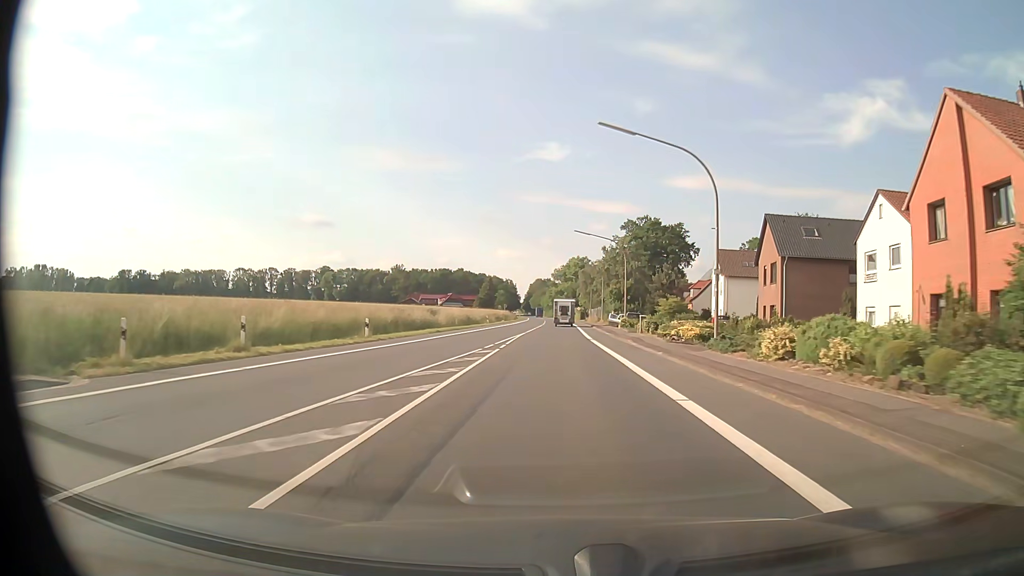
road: primary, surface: asphalt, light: Day
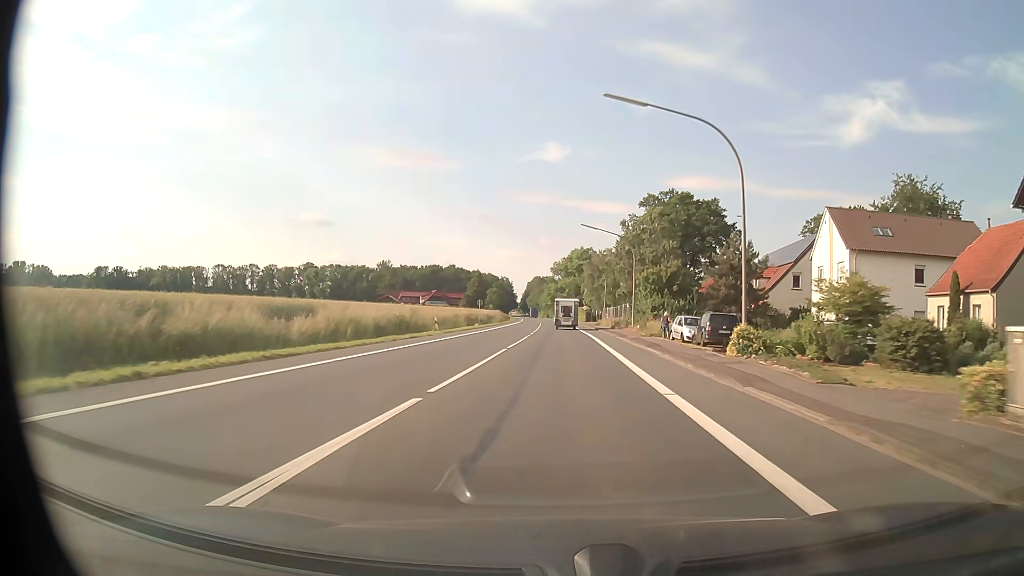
(0.0, +35.0) m; 0°
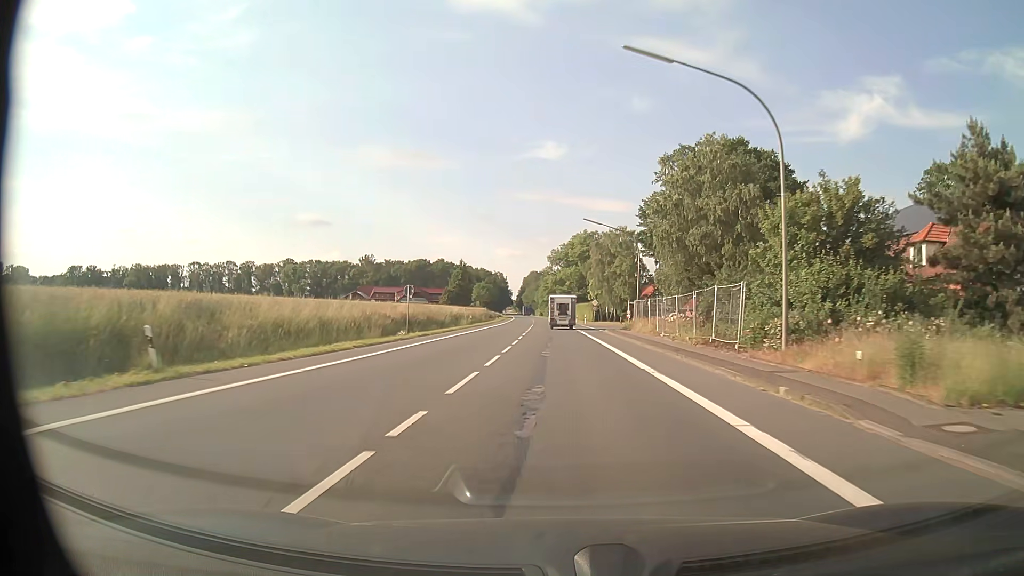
(-0.1, +34.7) m; 0°
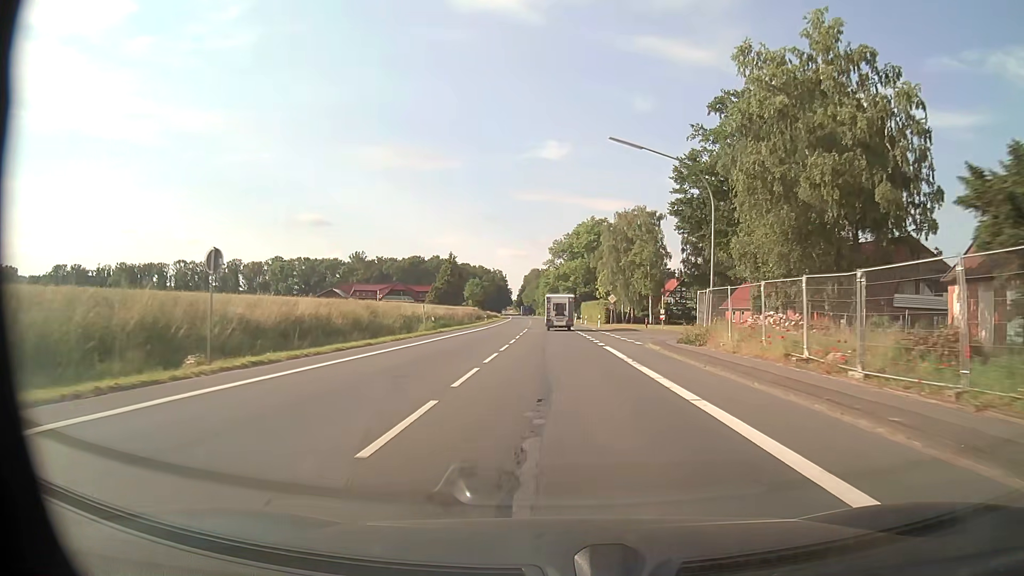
(-0.1, +22.8) m; 0°
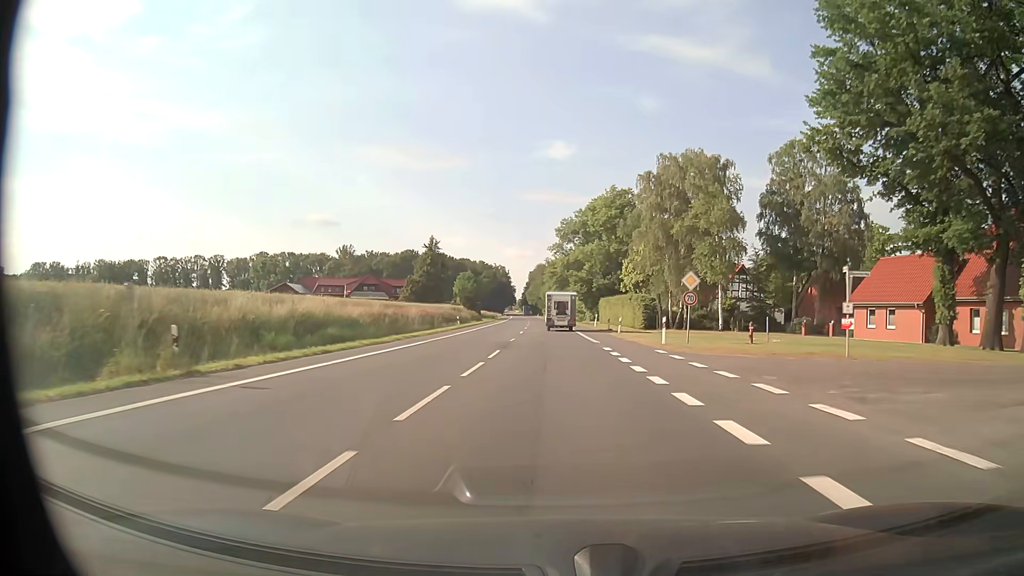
(-0.2, +33.9) m; -1°
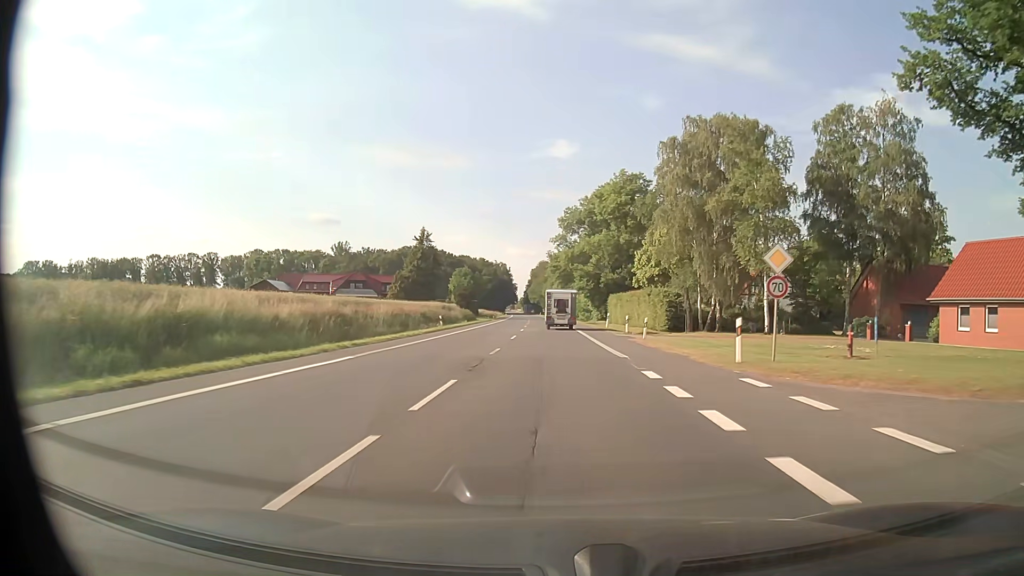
(0.0, +11.3) m; 0°
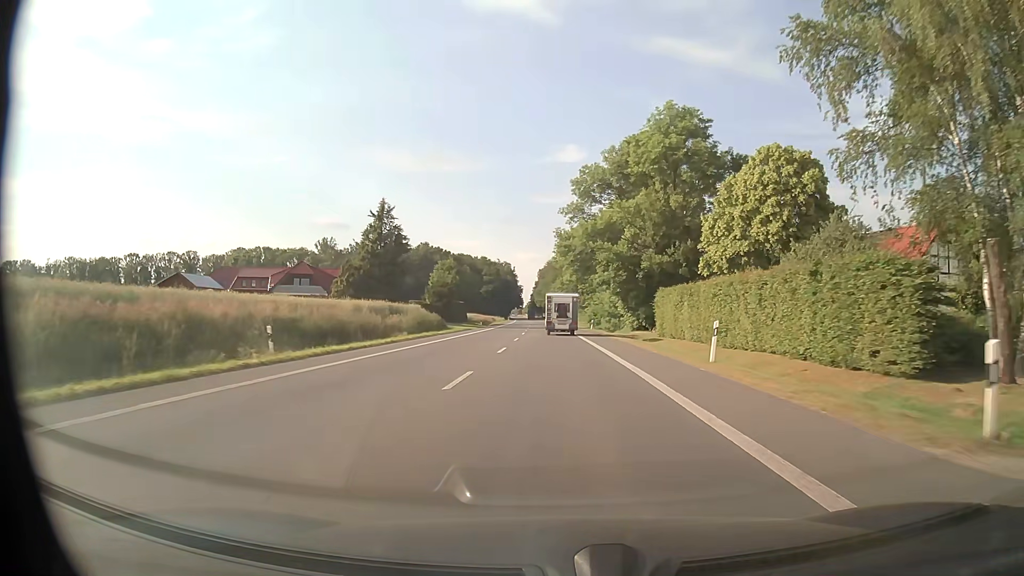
(-0.3, +33.8) m; -1°
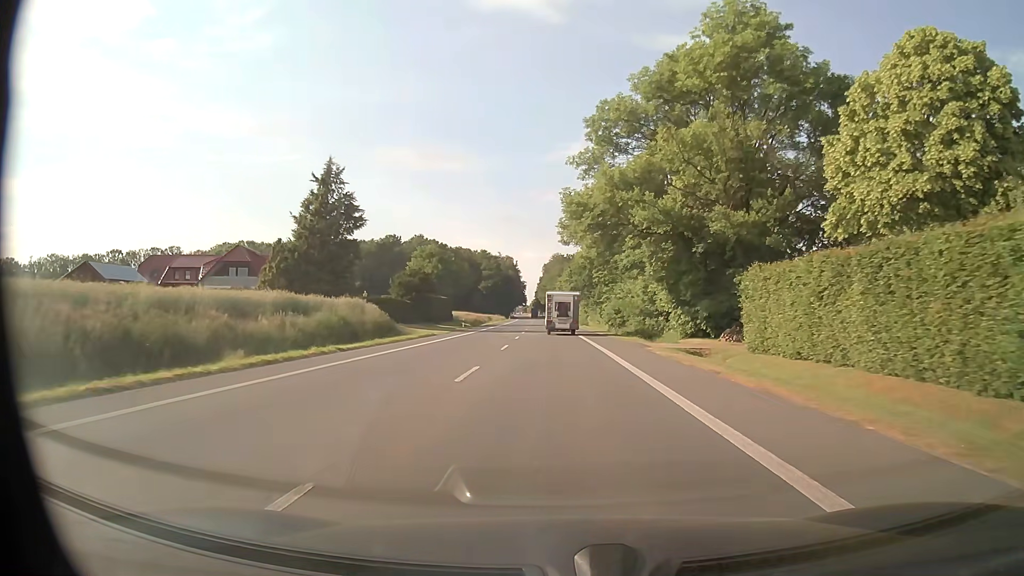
(-0.2, +22.8) m; -1°
(0, +10) (0, +20) (0, +30) (0, +40) (-1, +50) (-1, +60) (-1, +70) (-1, +80) (-2, +90) (-2, +100) m
